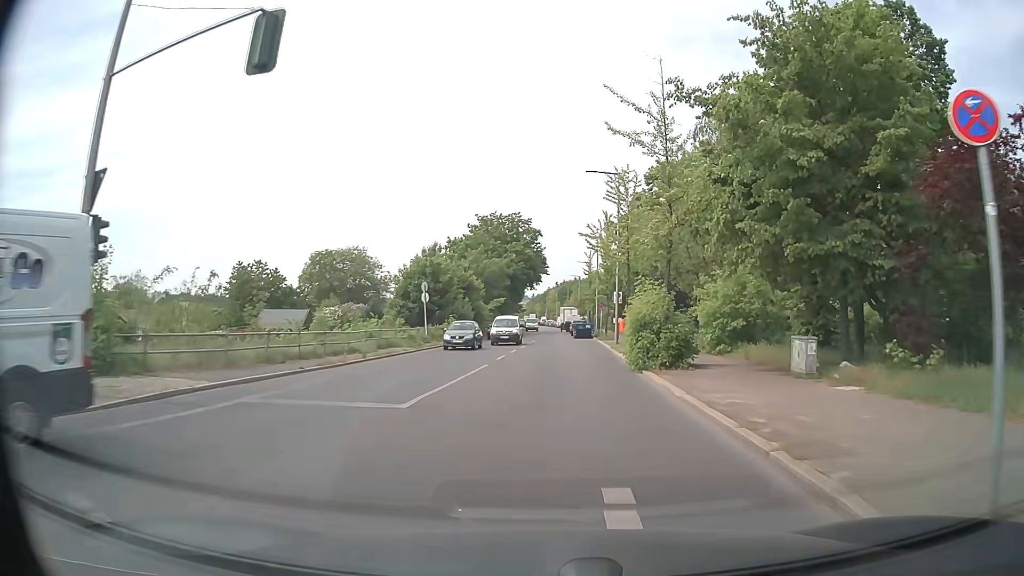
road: tertiary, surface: asphalt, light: Day
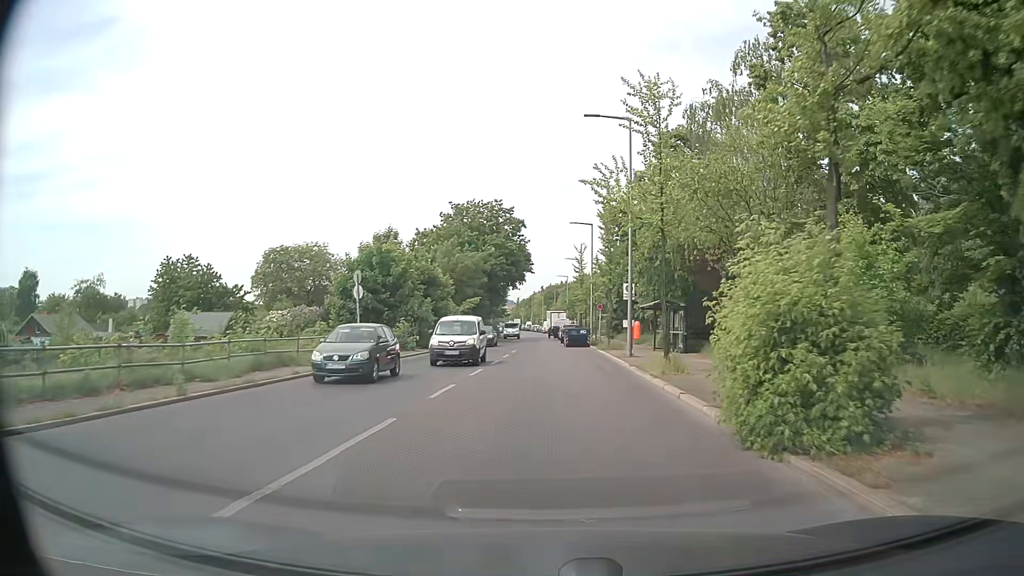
(+0.2, +12.3) m; +2°
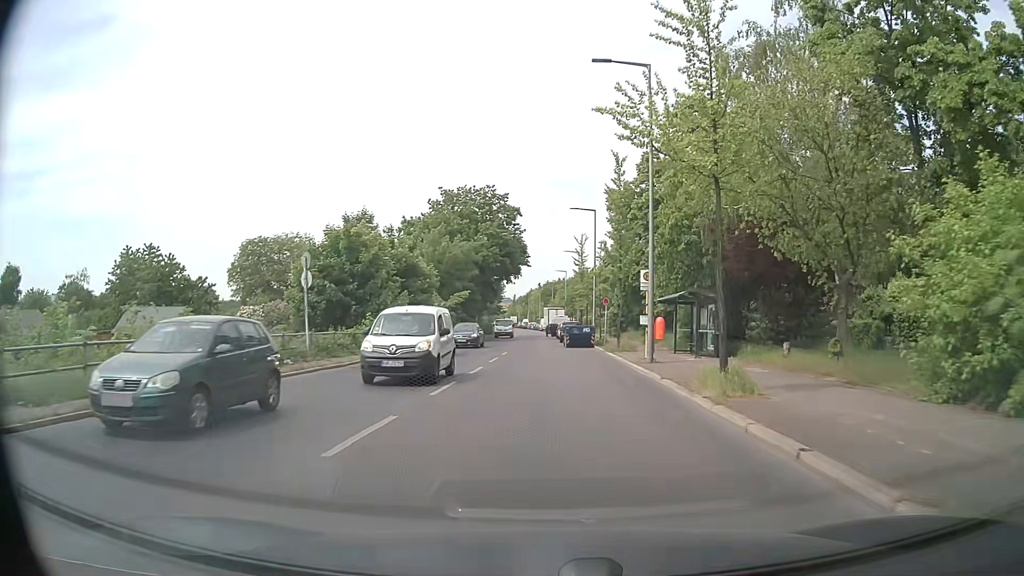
(0.0, +6.3) m; 0°
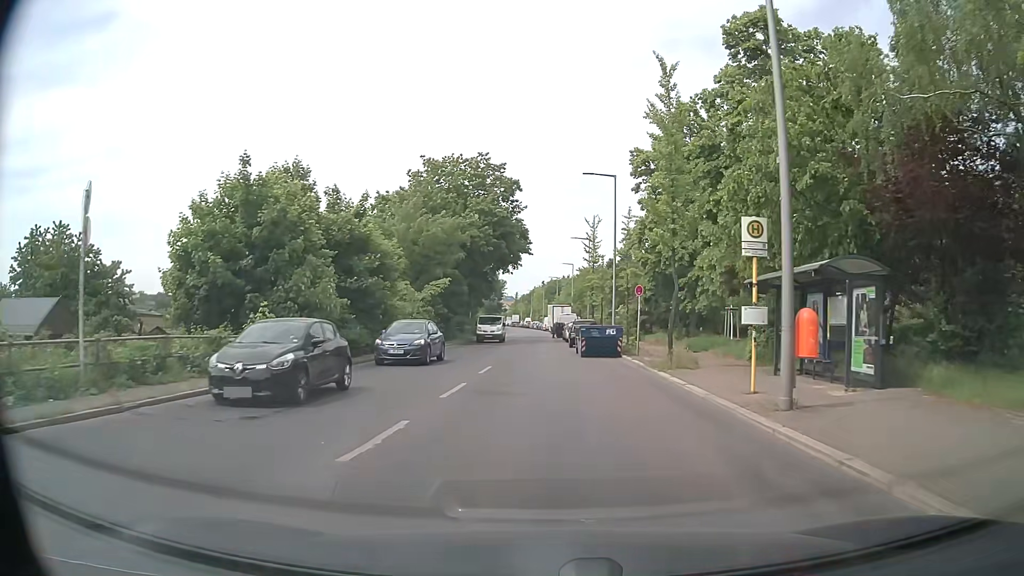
(+0.1, +12.5) m; 0°
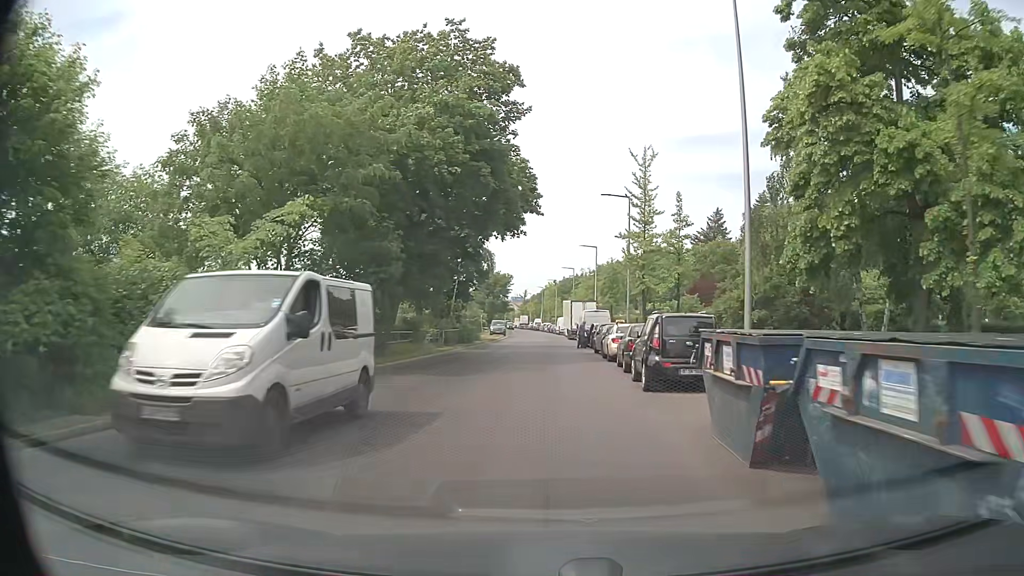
(-0.2, +25.3) m; -1°
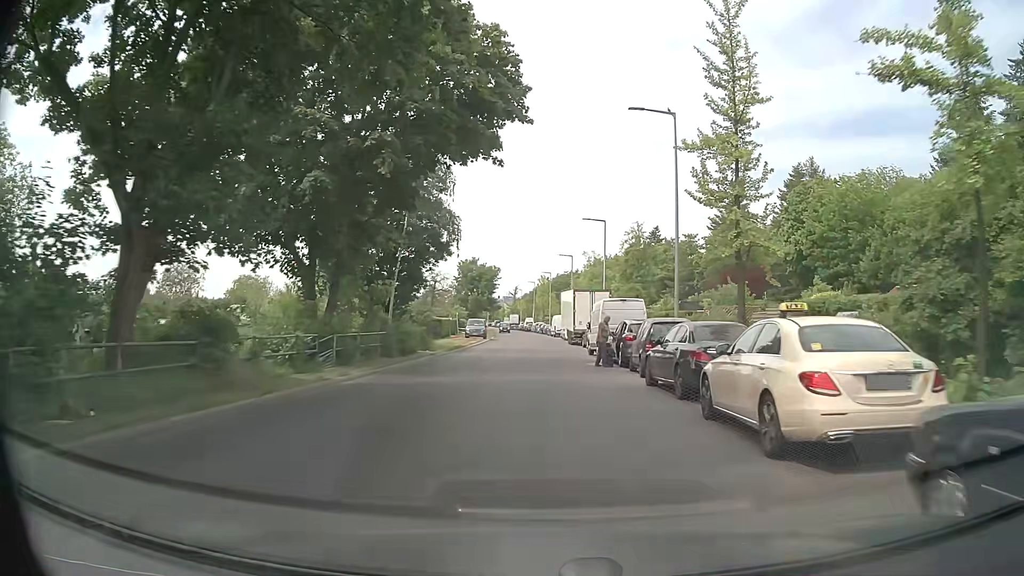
(+0.2, +19.5) m; +1°
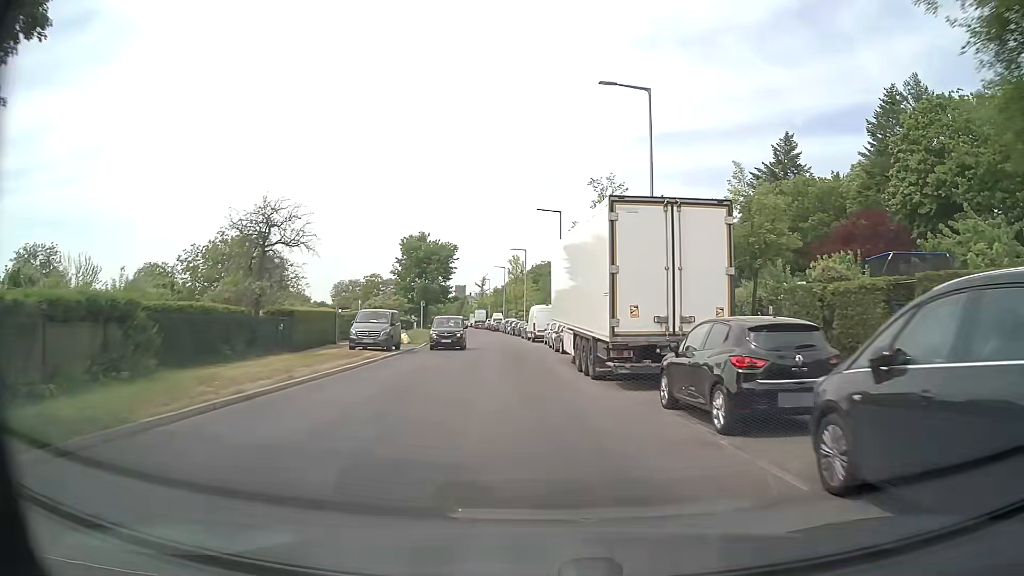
(+0.2, +33.2) m; +2°
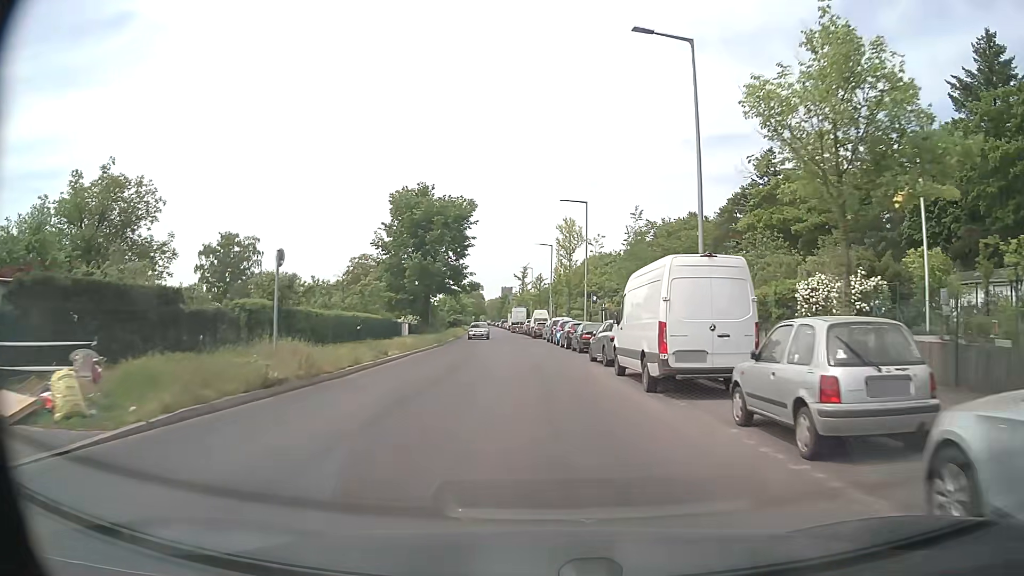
(-1.7, +35.2) m; -4°
(0, +10) (0, +20) (-1, +30) (-1, +40) (-2, +50) (-3, +60) (-3, +70) (-4, +80) (-5, +90) (-6, +100) m
